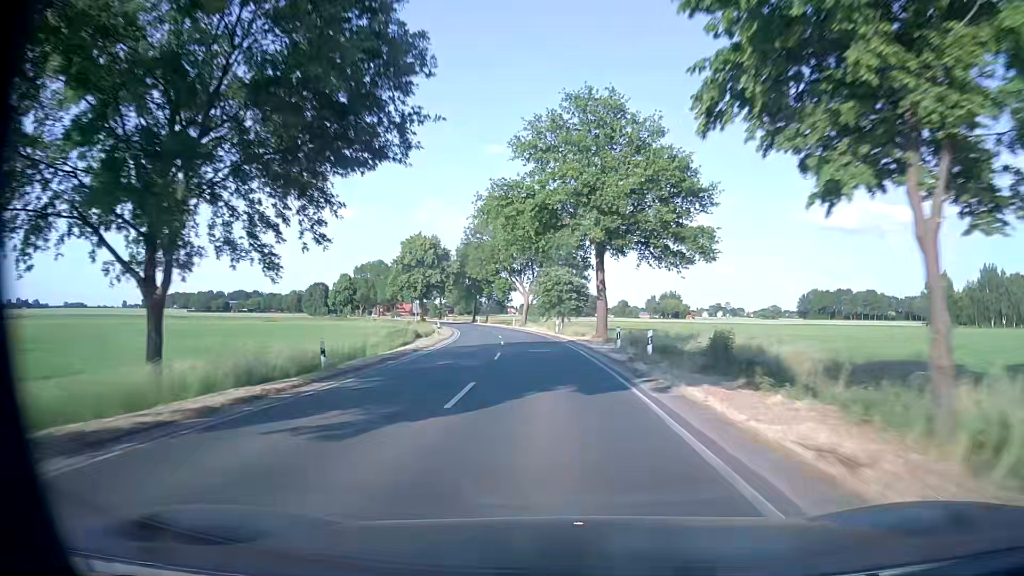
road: secondary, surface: asphalt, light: Day
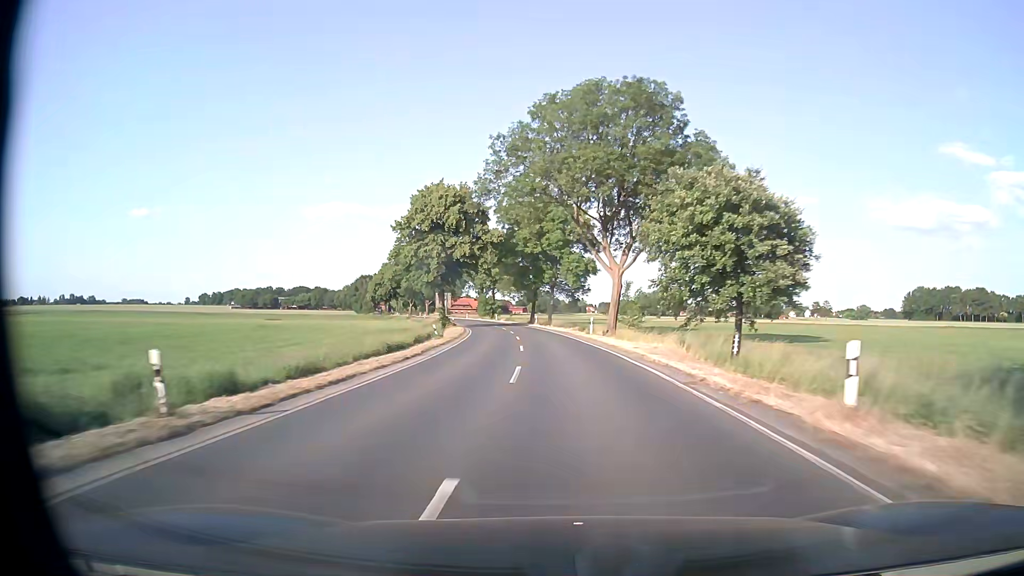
(-2.8, +44.1) m; -7°
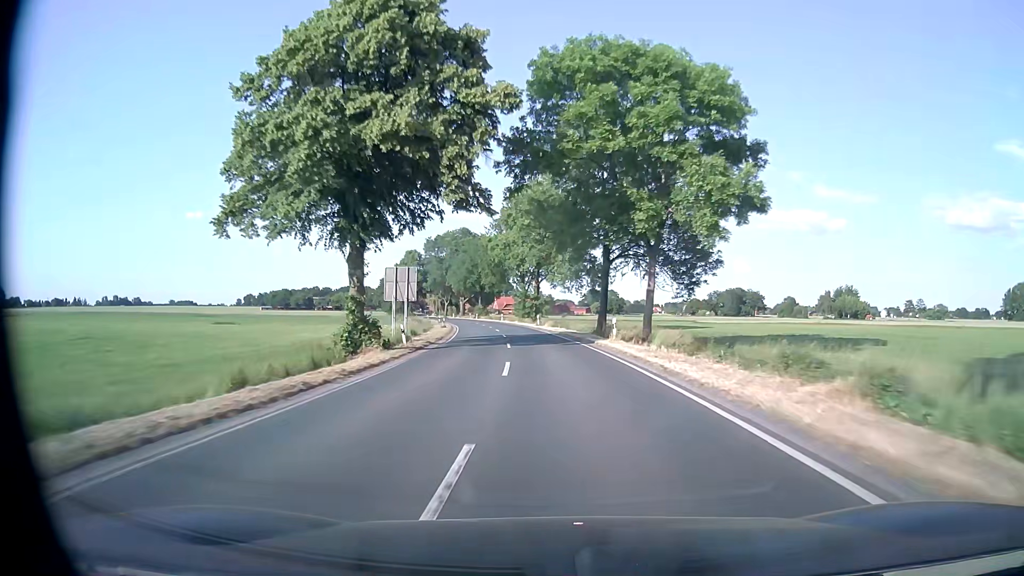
(-2.2, +45.8) m; -5°
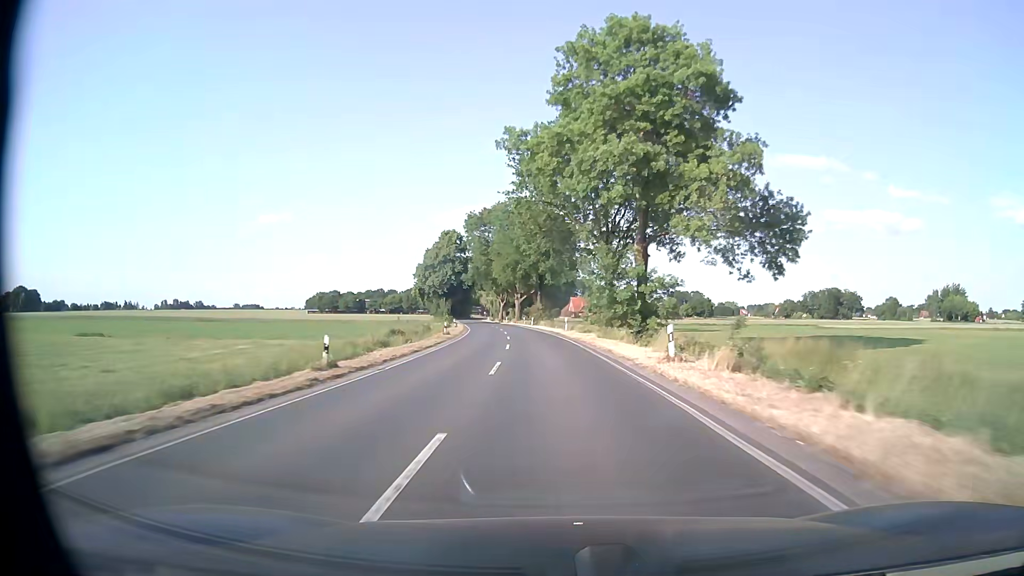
(-2.7, +46.5) m; -7°
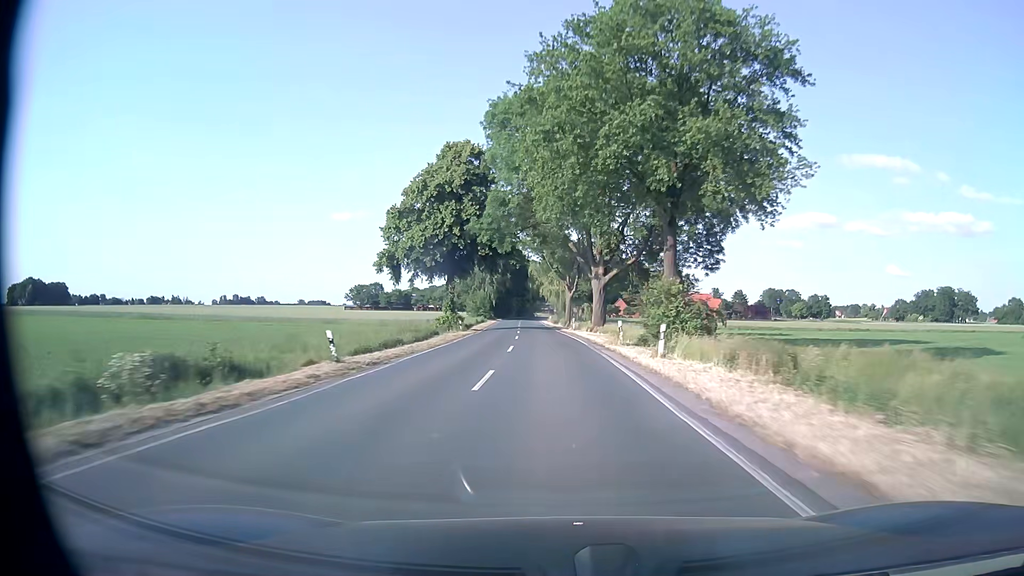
(-3.8, +62.5) m; -7°
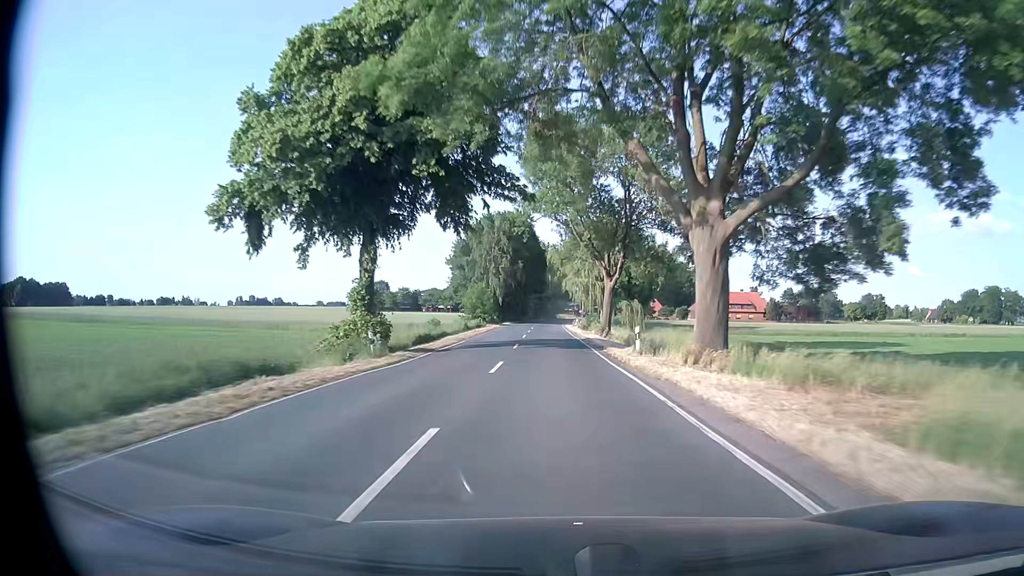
(-0.7, +31.5) m; -2°
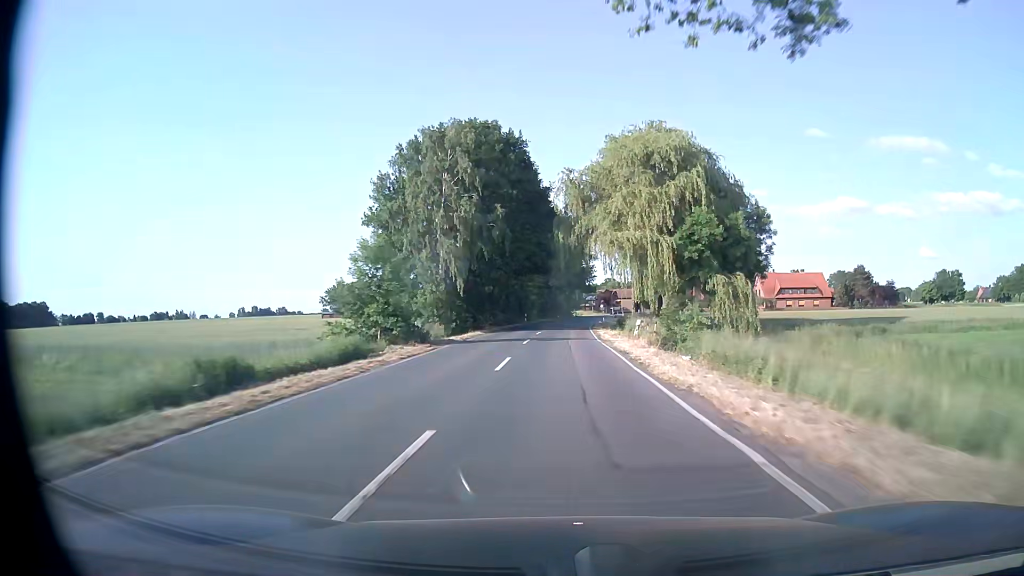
(-0.5, +47.4) m; -1°
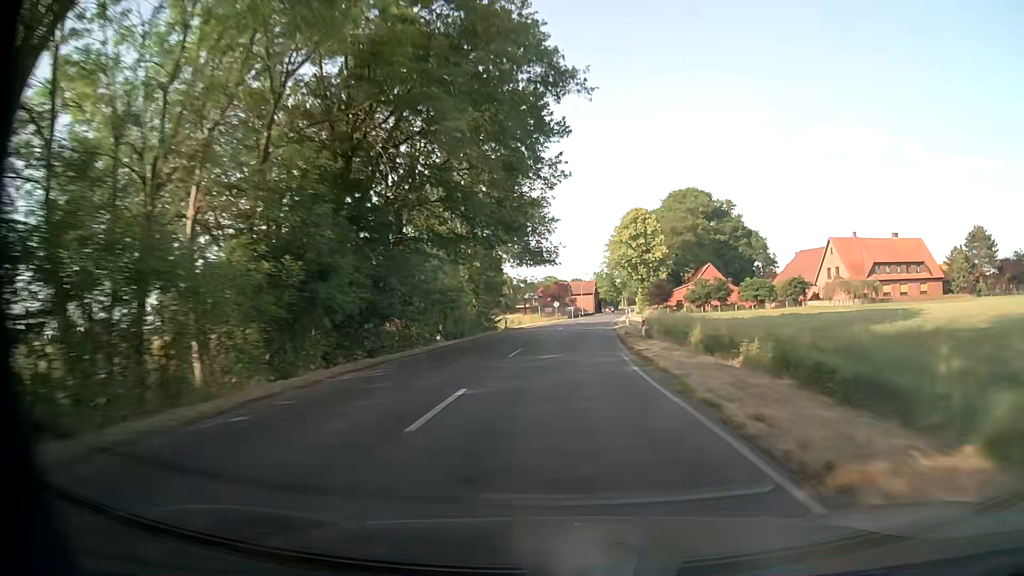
(+2.4, +77.8) m; +5°
(0, +10) (0, +20) (+1, +30) (+2, +40) (+3, +50) (+4, +60) (+5, +70) (+6, +80) (+7, +90) (+8, +100) m
